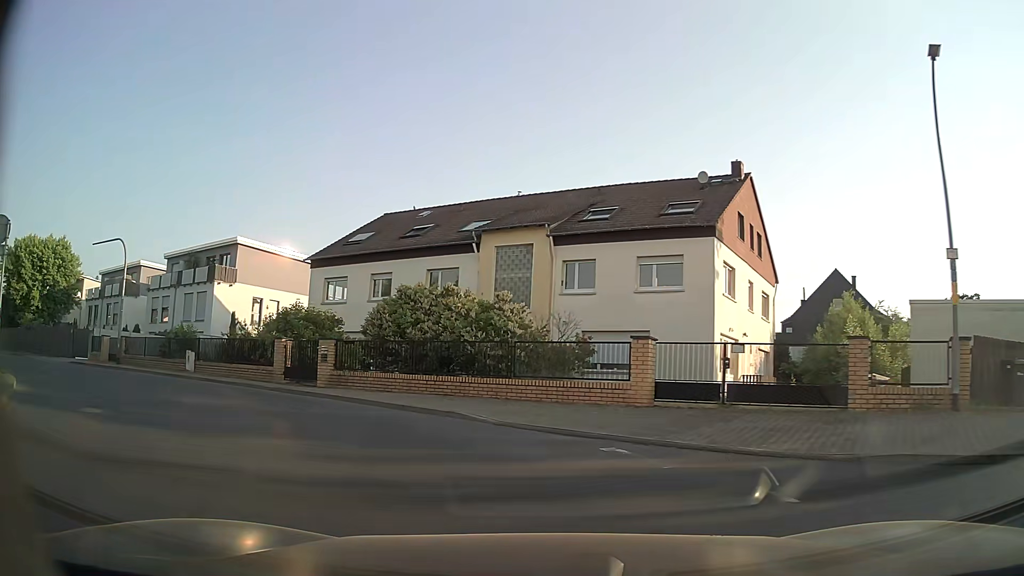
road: residential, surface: asphalt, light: Day
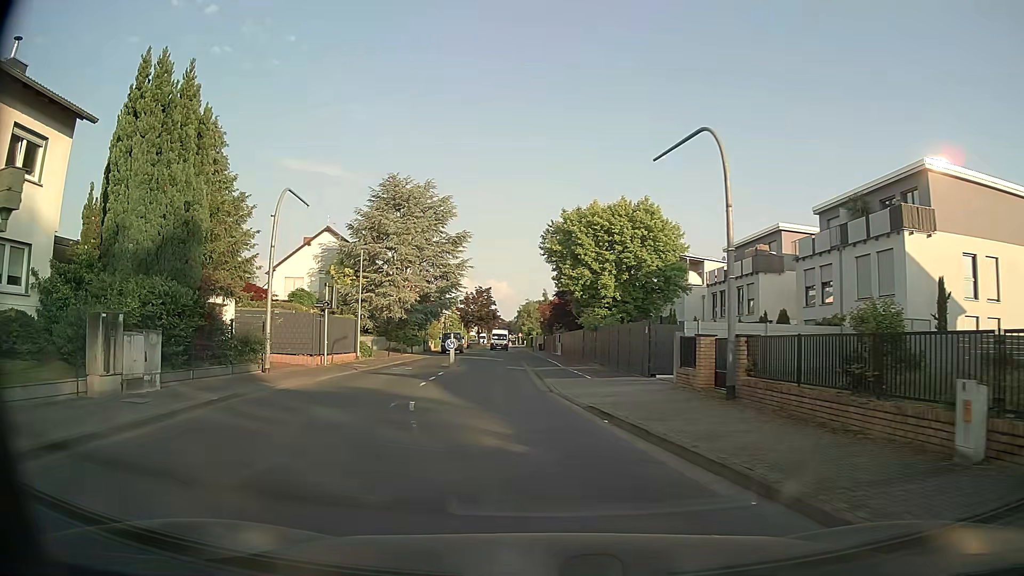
(-9.2, +16.4) m; -57°
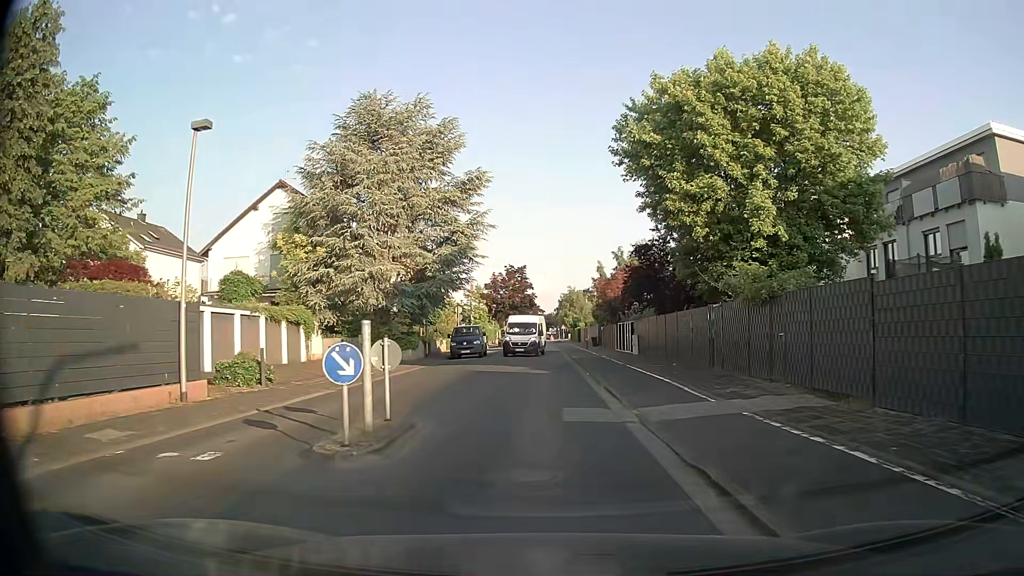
(-0.9, +21.3) m; -3°
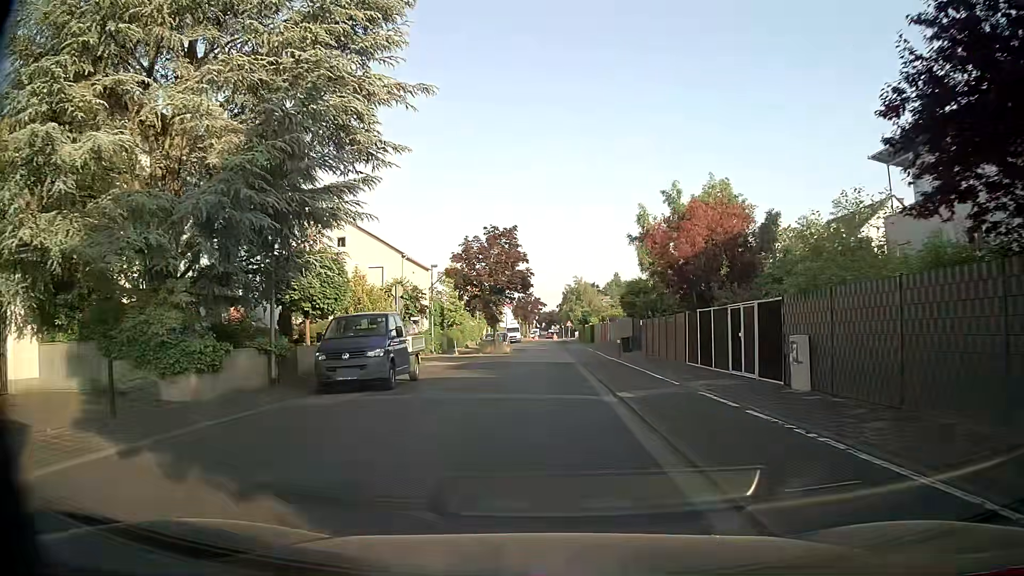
(+0.1, +23.8) m; 0°
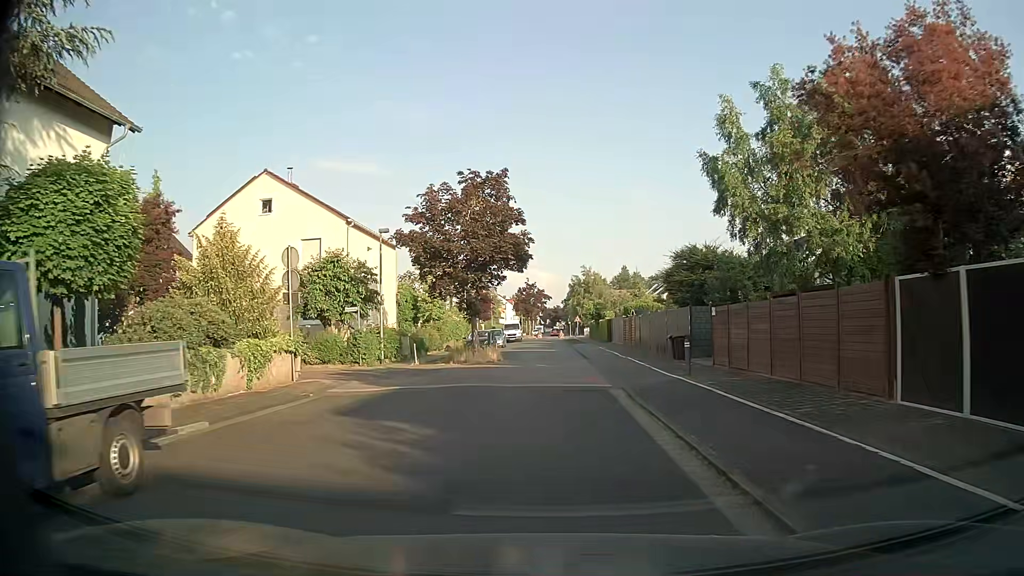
(0.0, +14.6) m; -1°
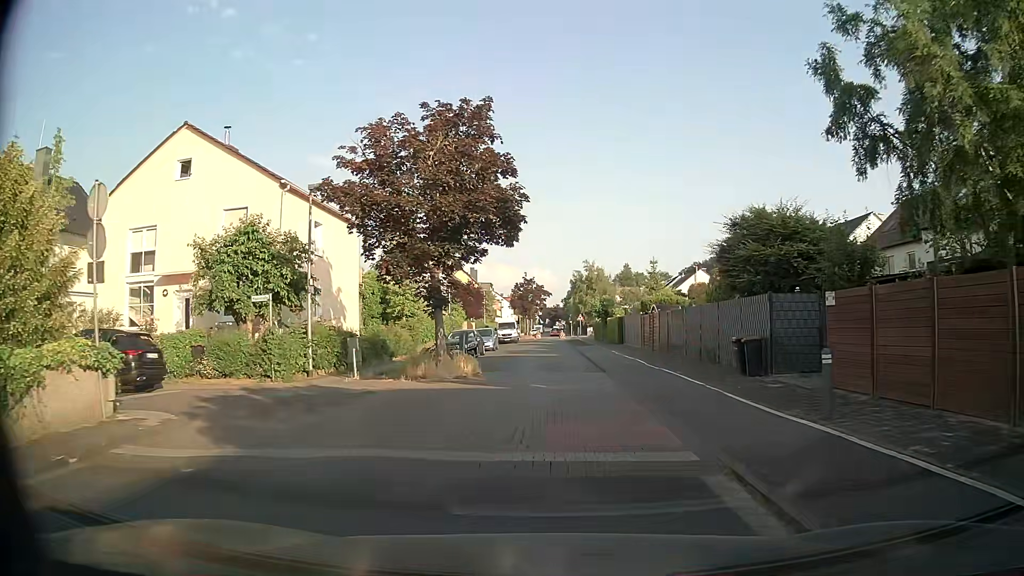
(+0.1, +8.9) m; 0°
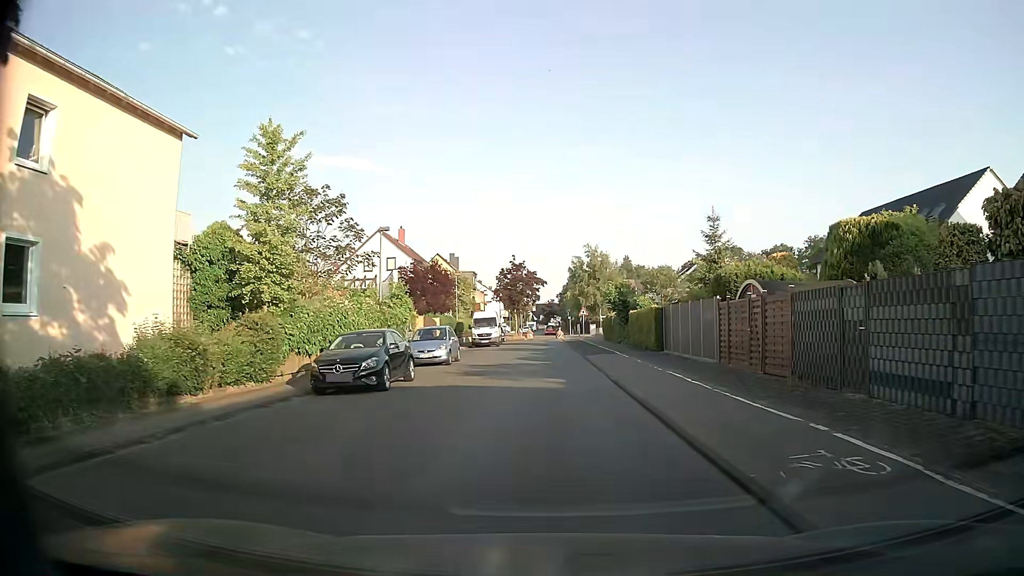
(+0.3, +18.4) m; +1°
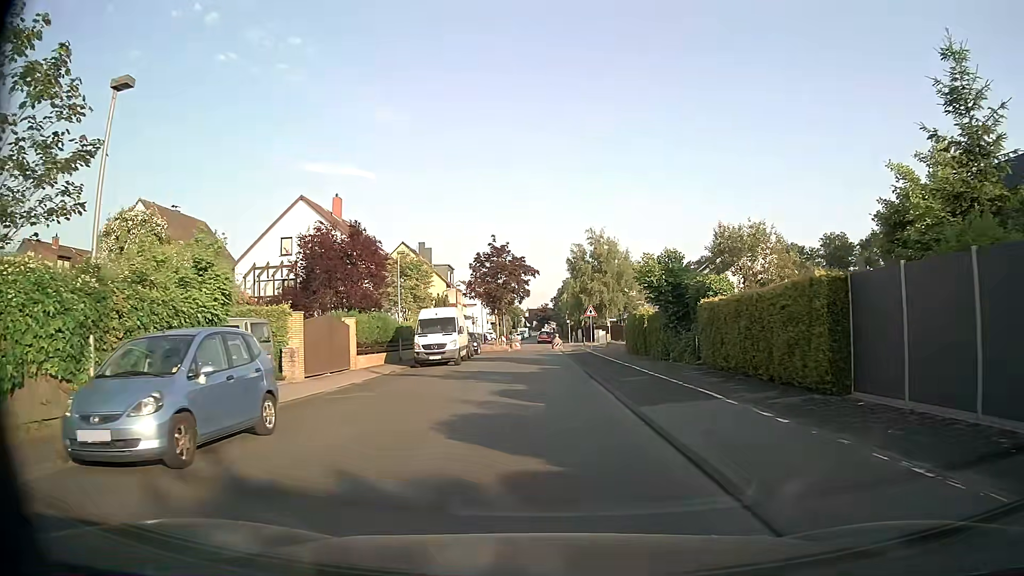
(+0.1, +19.4) m; 0°
(0, +10) (0, +20) (0, +30) (0, +40) (0, +50) (-1, +60) (-1, +70) (-2, +80) (-2, +90) (-3, +100) m
